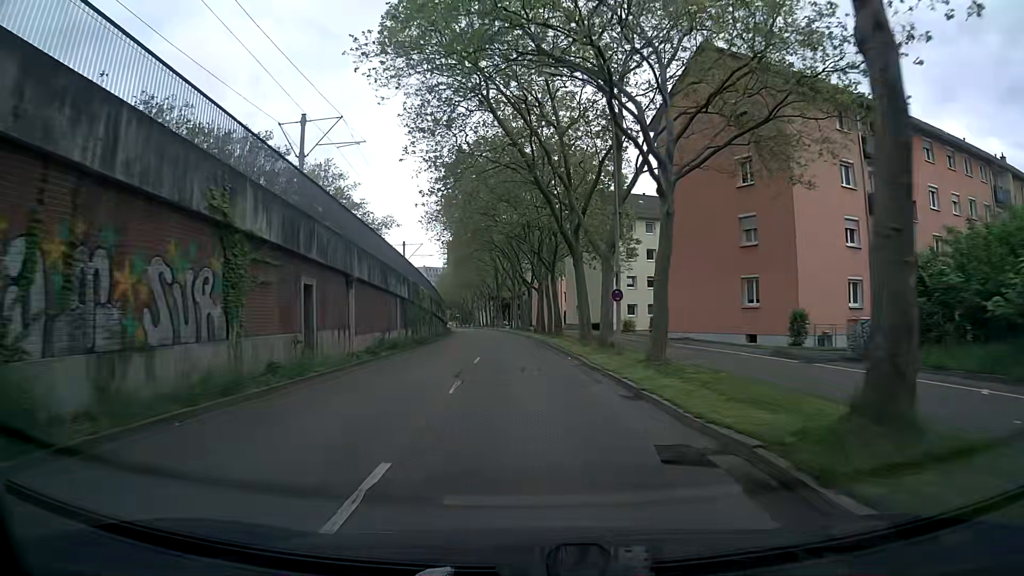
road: tertiary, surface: asphalt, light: Day
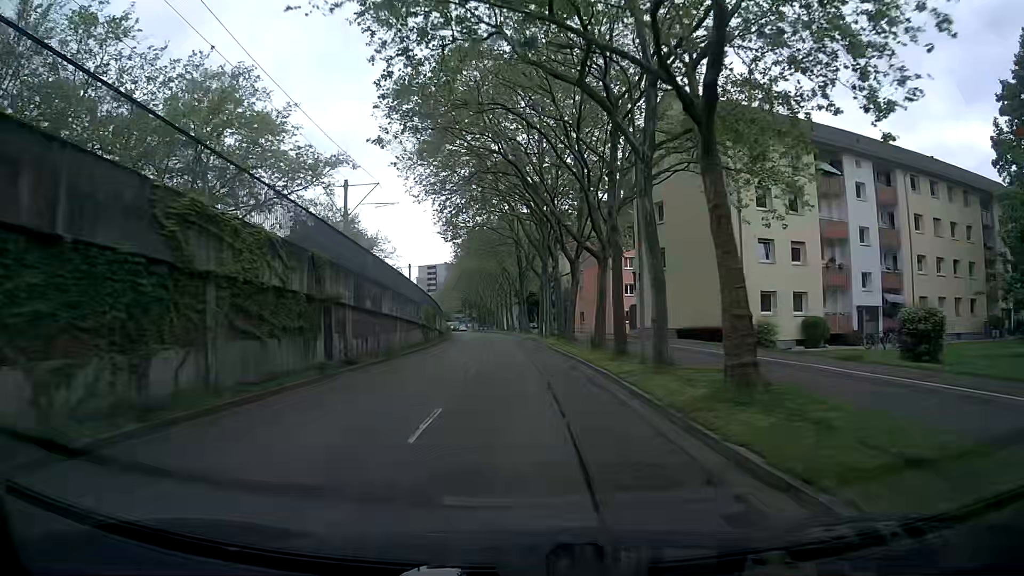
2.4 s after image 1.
(-0.9, +32.1) m; -2°
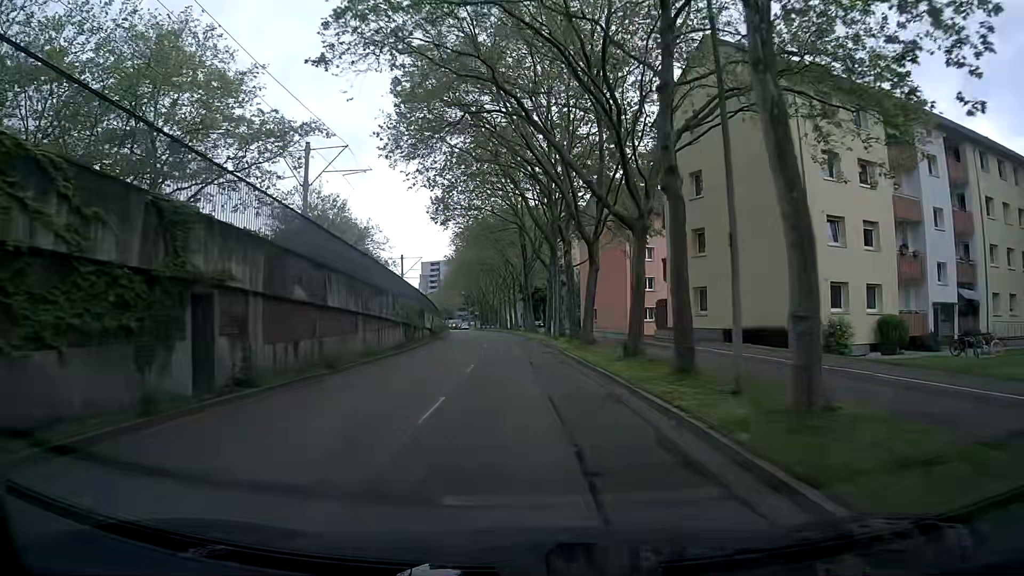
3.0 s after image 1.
(-0.1, +8.1) m; -2°
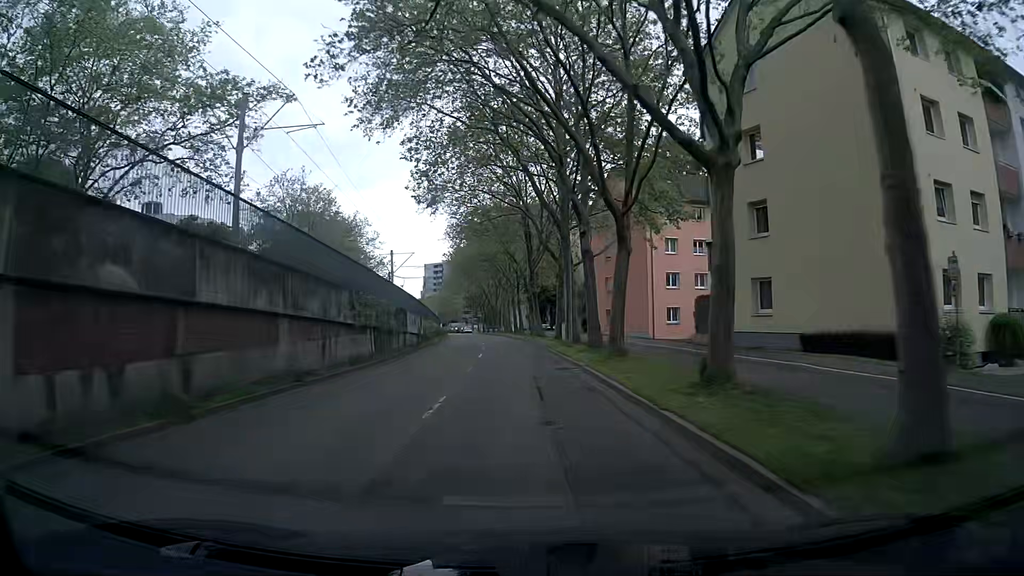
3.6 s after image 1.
(0.0, +8.1) m; 0°
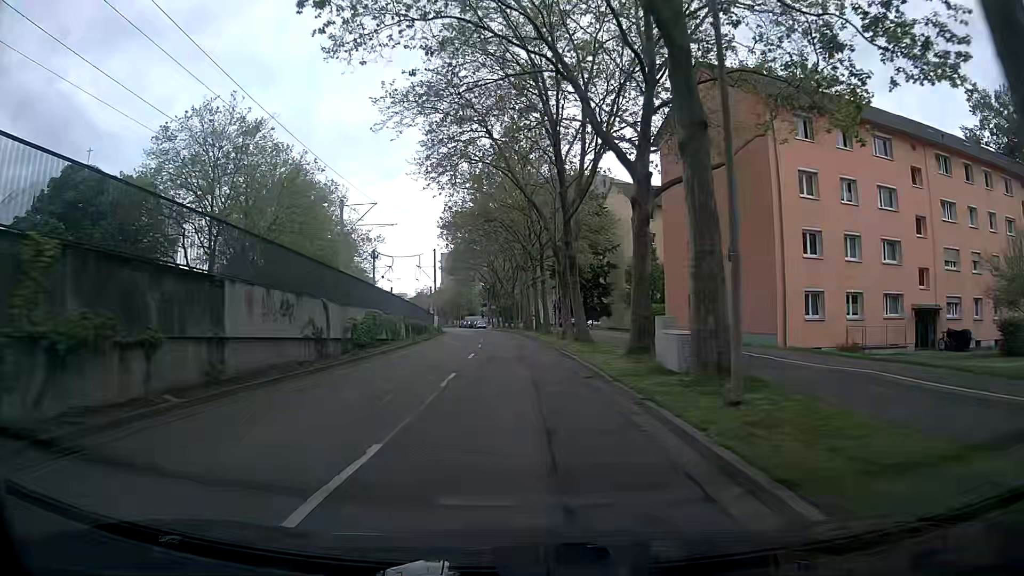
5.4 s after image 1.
(-0.4, +23.9) m; -2°
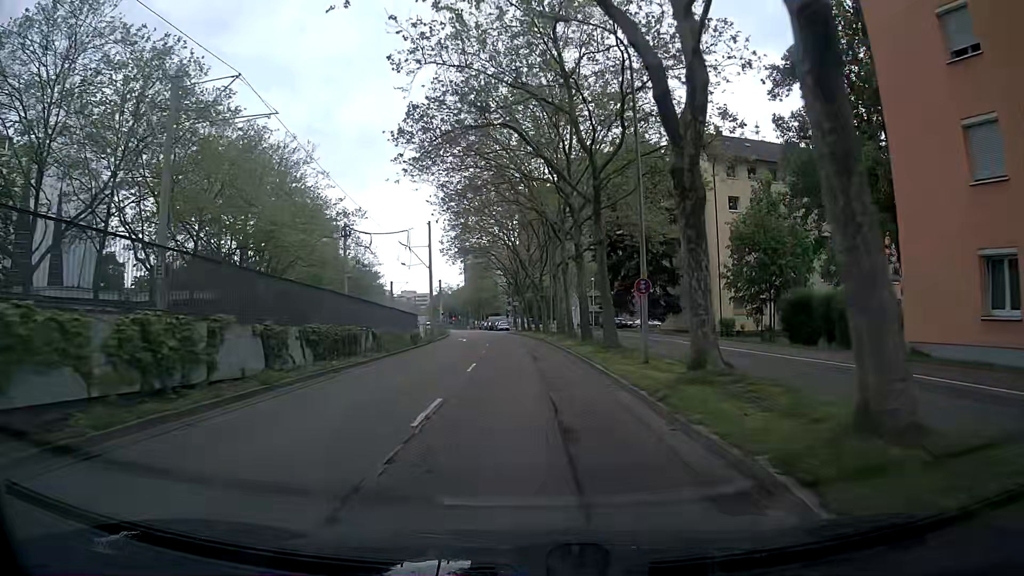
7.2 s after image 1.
(-0.6, +22.8) m; -3°
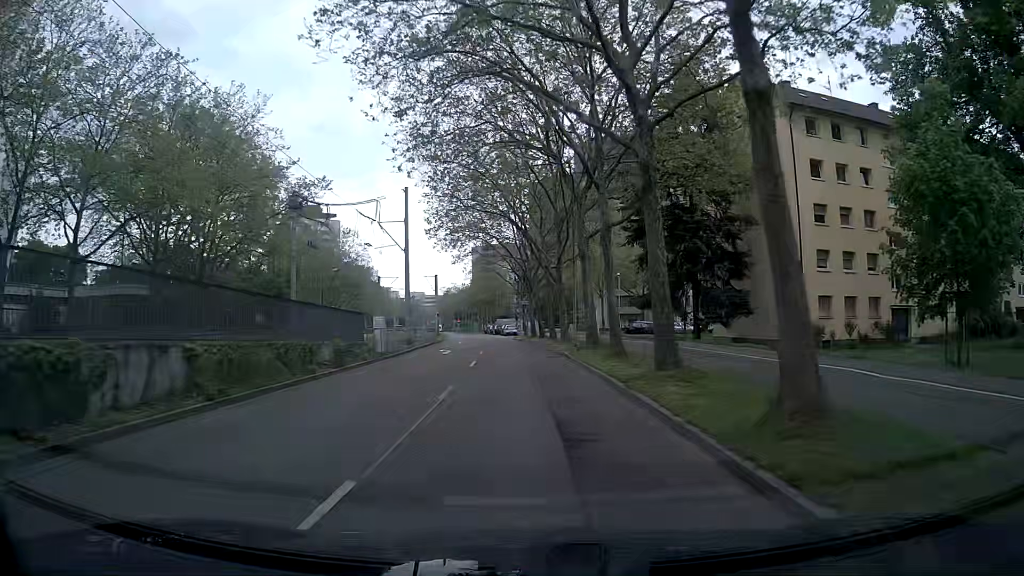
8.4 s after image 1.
(-0.1, +14.9) m; -1°
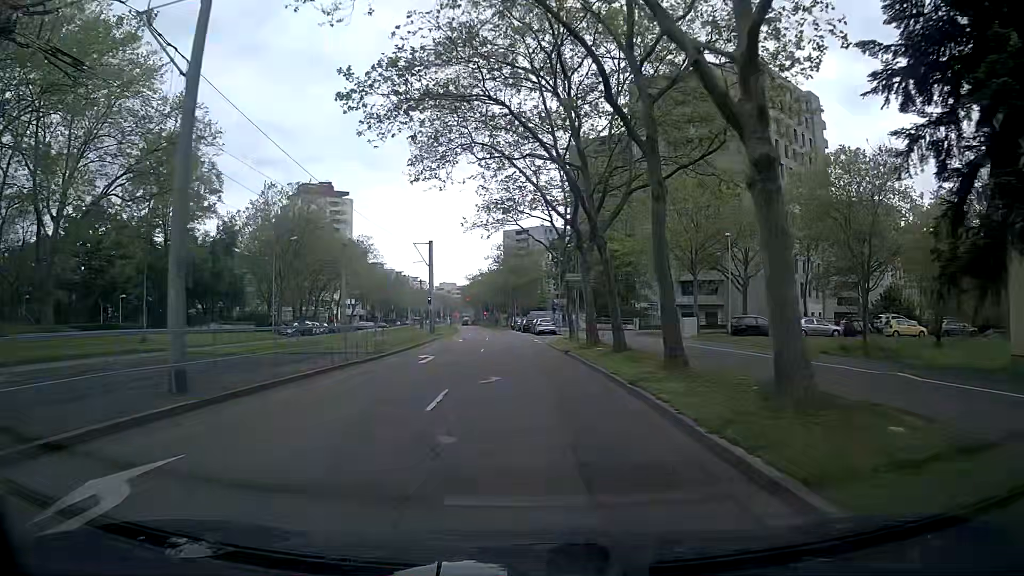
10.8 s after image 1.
(-0.8, +29.3) m; -3°
(0, +10) (0, +20) (-1, +30) (-1, +40) (-1, +50) (-2, +60) (-3, +70) (-3, +80) (-5, +90) (-6, +100) m
